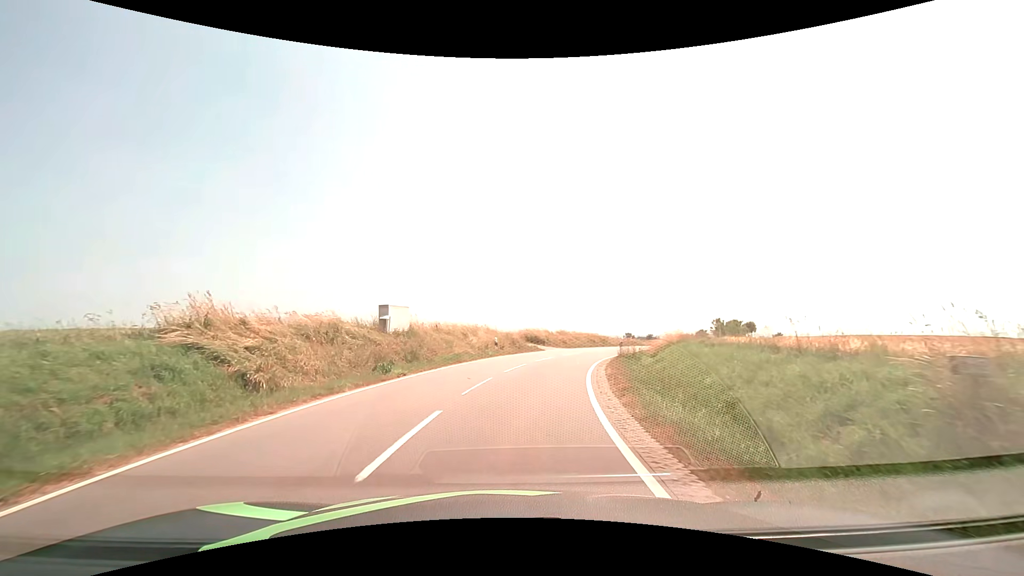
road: tertiary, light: Day
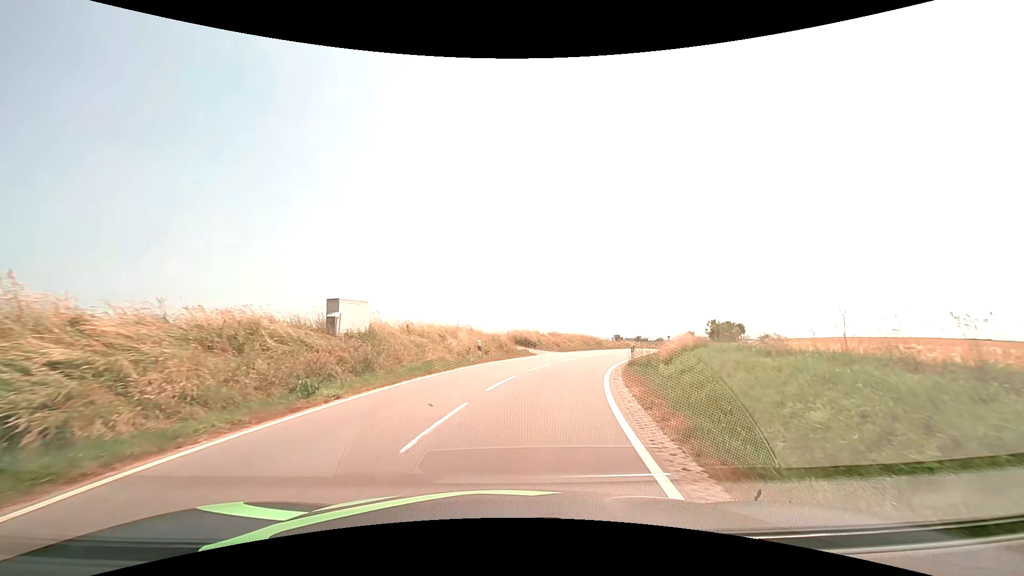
(0.0, +5.1) m; +2°
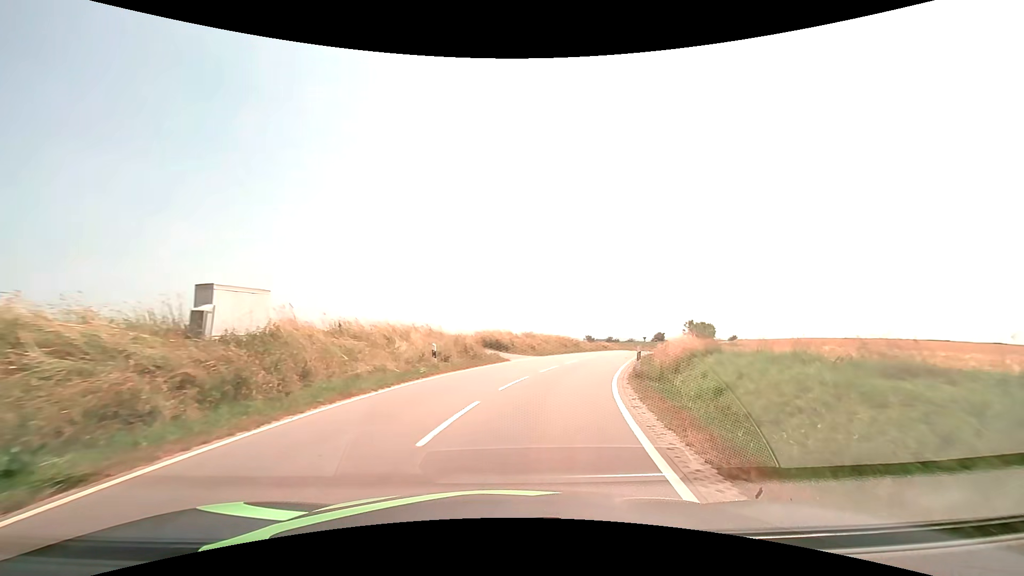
(+0.1, +5.7) m; +3°
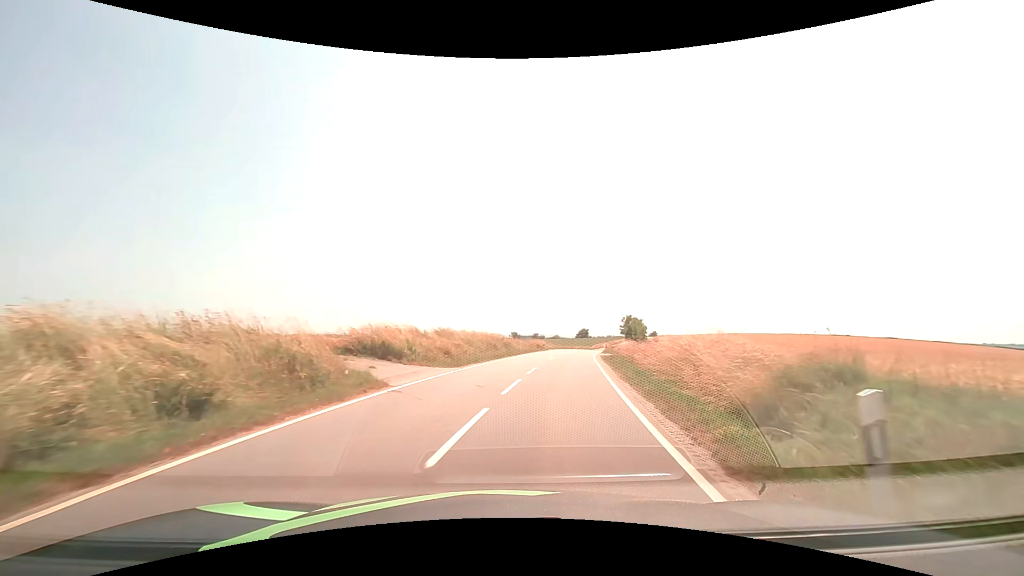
(+0.9, +12.9) m; +8°
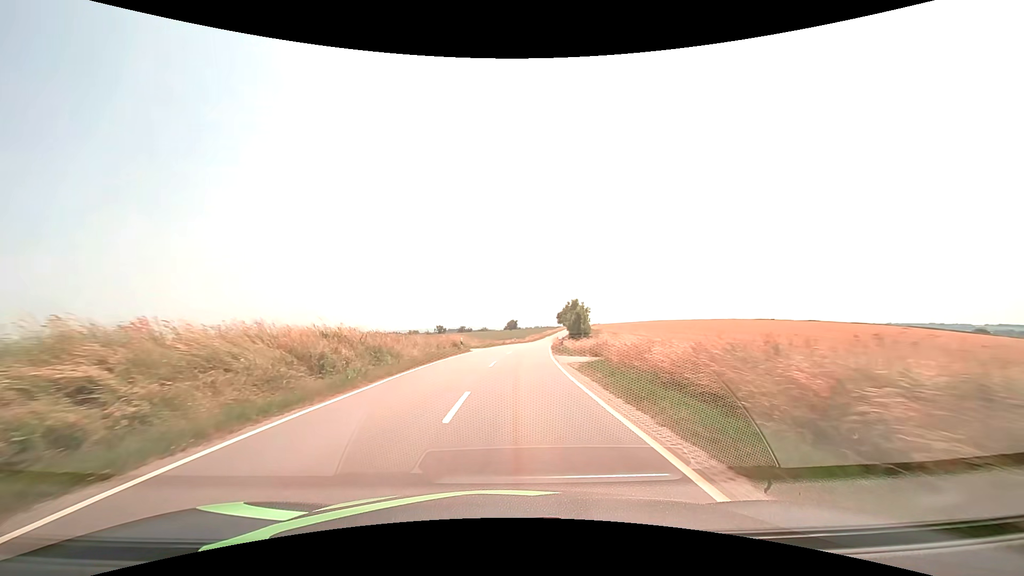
(+2.3, +22.1) m; +9°
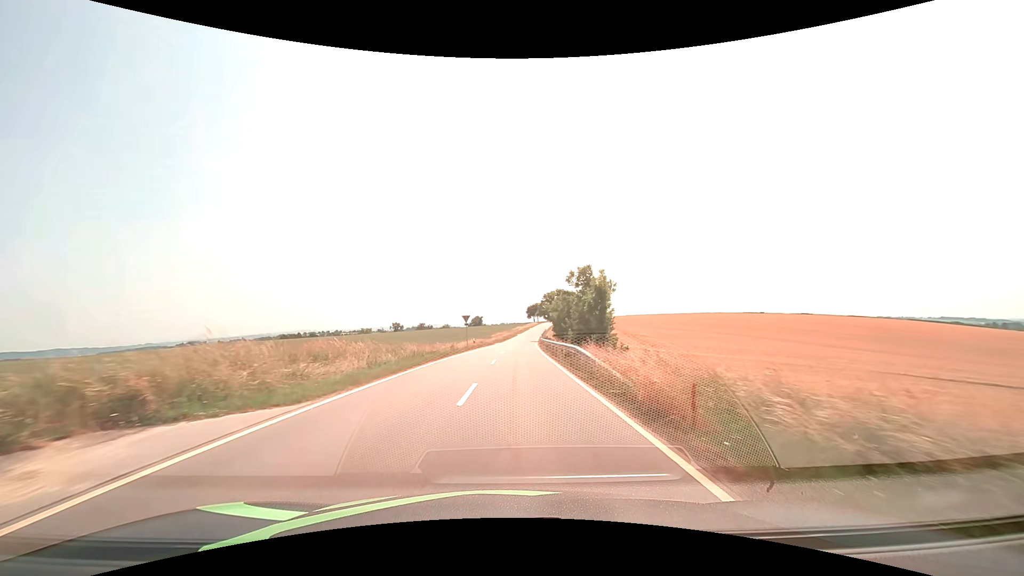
(+1.0, +35.1) m; +4°
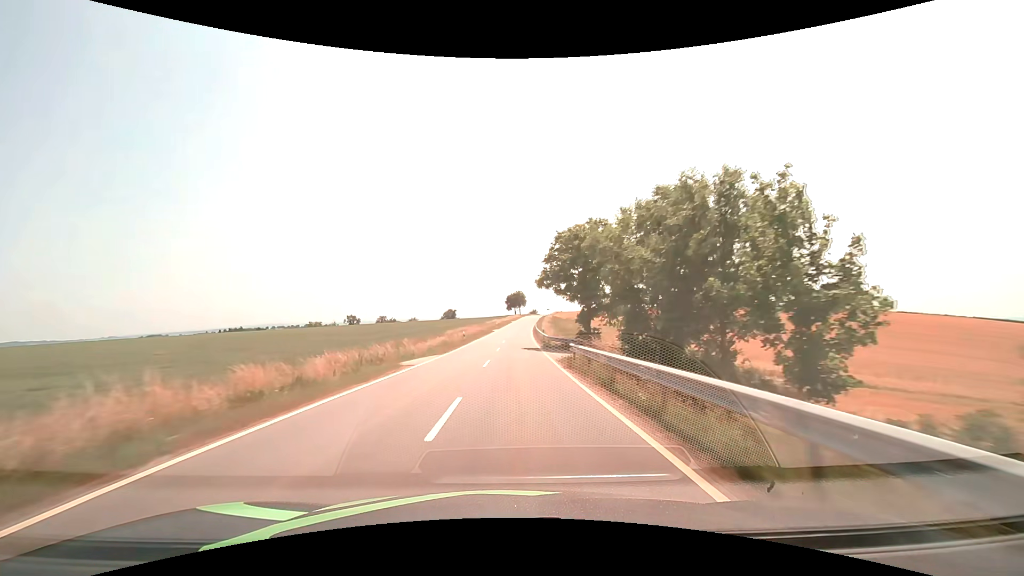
(+1.3, +51.9) m; +3°
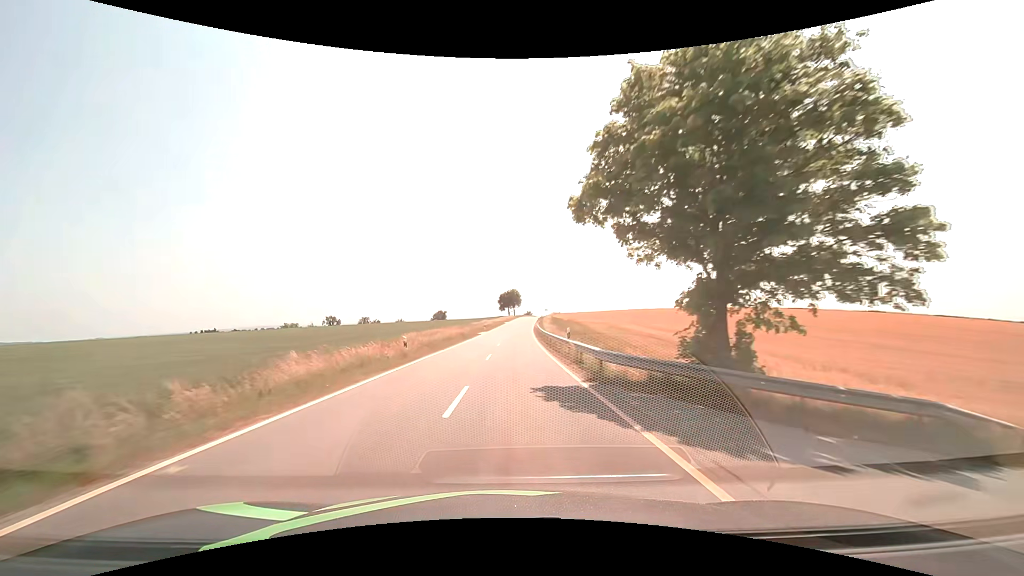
(+0.2, +23.0) m; +1°
(0, +10) (0, +20) (0, +30) (+1, +40) (+1, +50) (+1, +60) (+2, +70) (+2, +80) (+3, +90) (+4, +100) m
